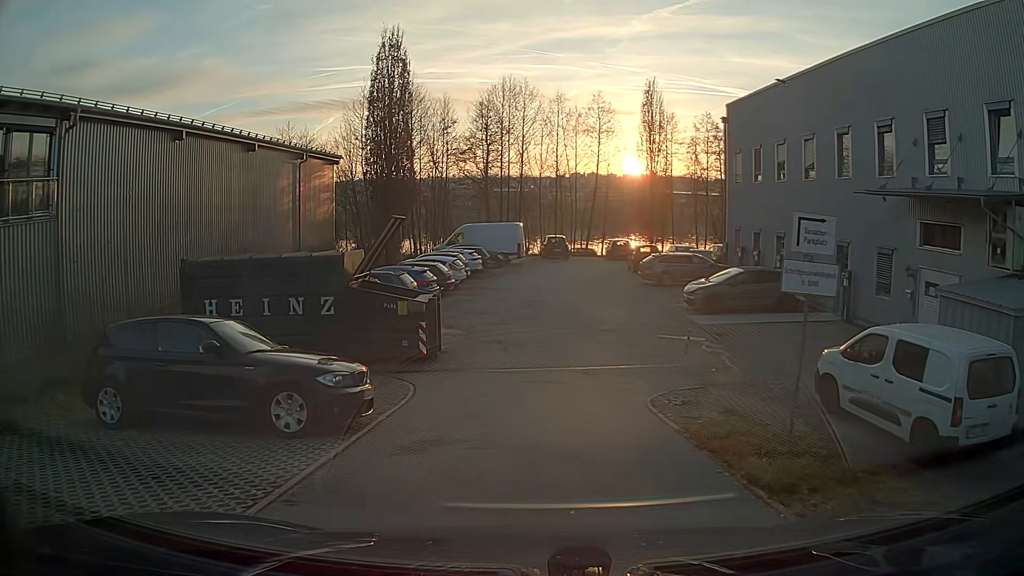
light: Day
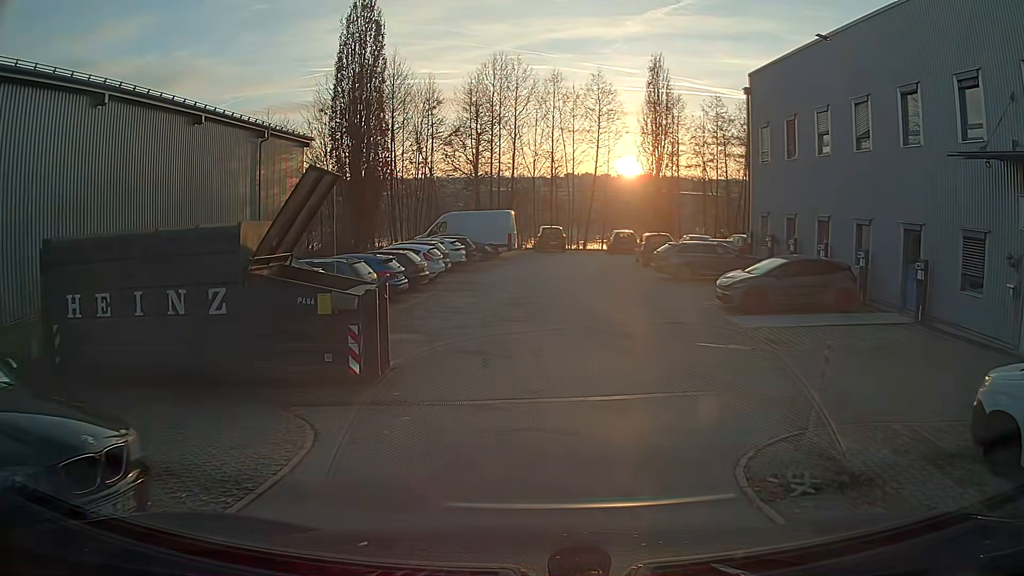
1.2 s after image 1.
(0.0, +5.2) m; 0°
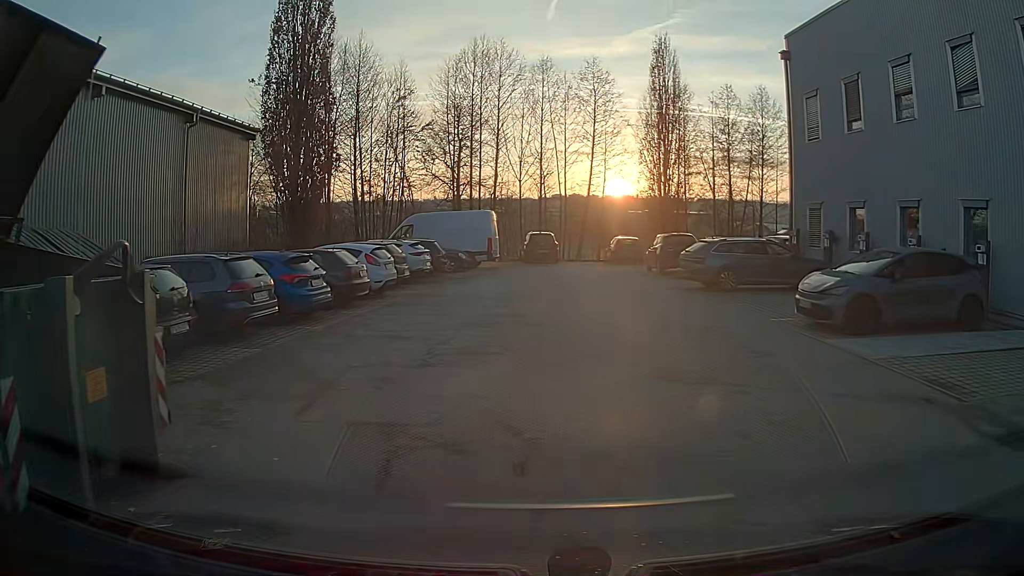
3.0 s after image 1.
(0.0, +6.9) m; 0°
